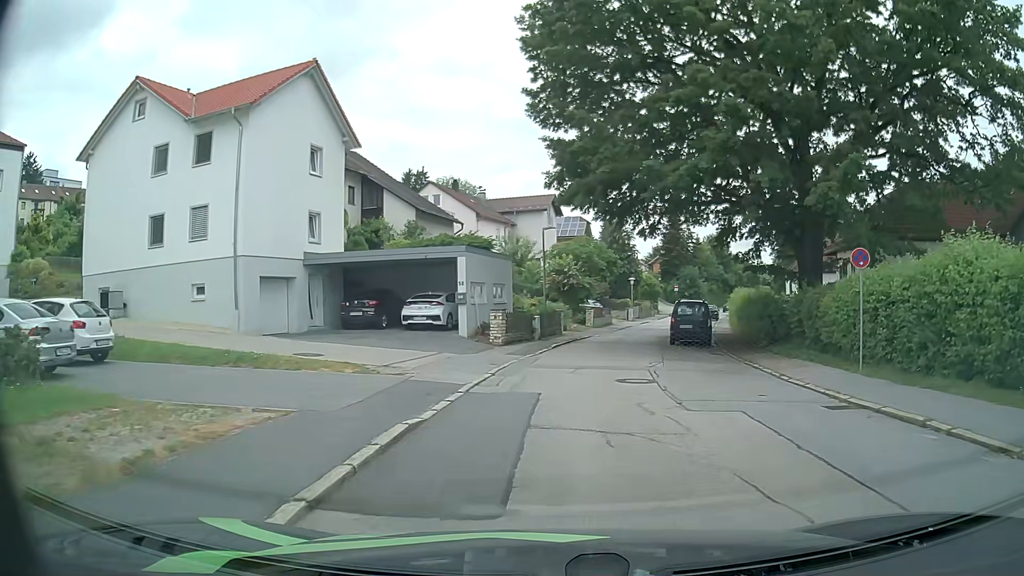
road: residential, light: Day
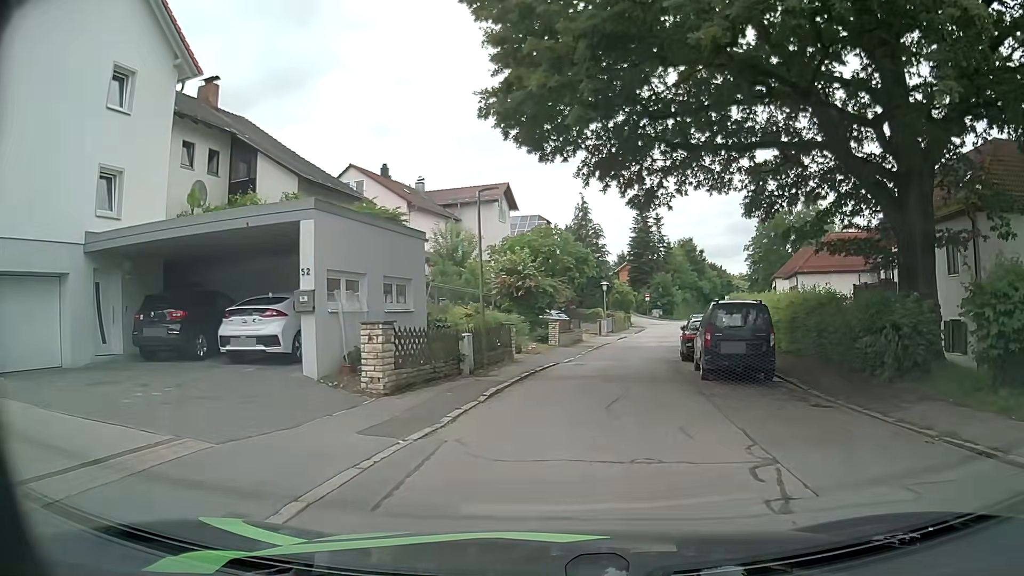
(+0.4, +12.1) m; +4°
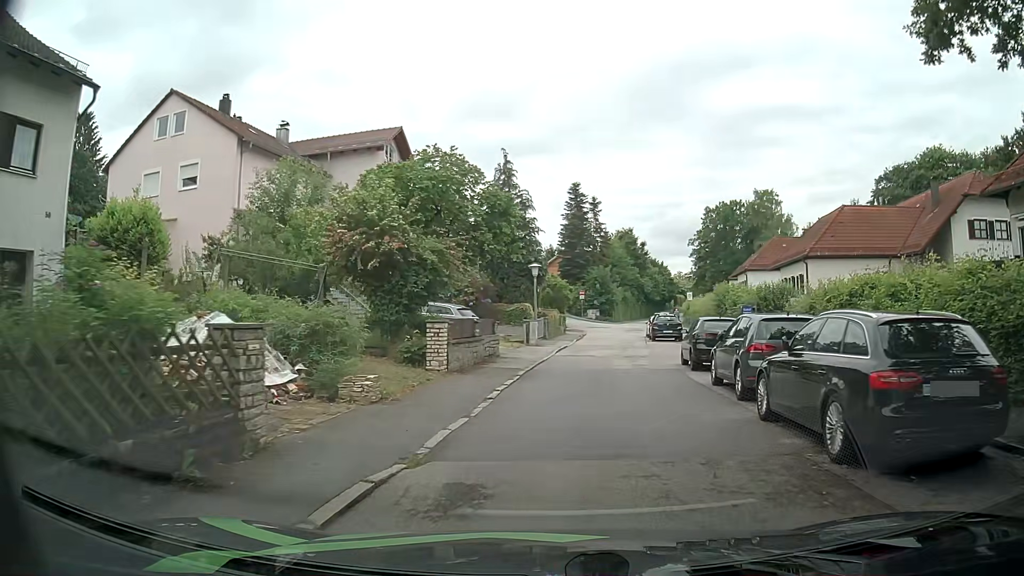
(+0.7, +16.4) m; +6°
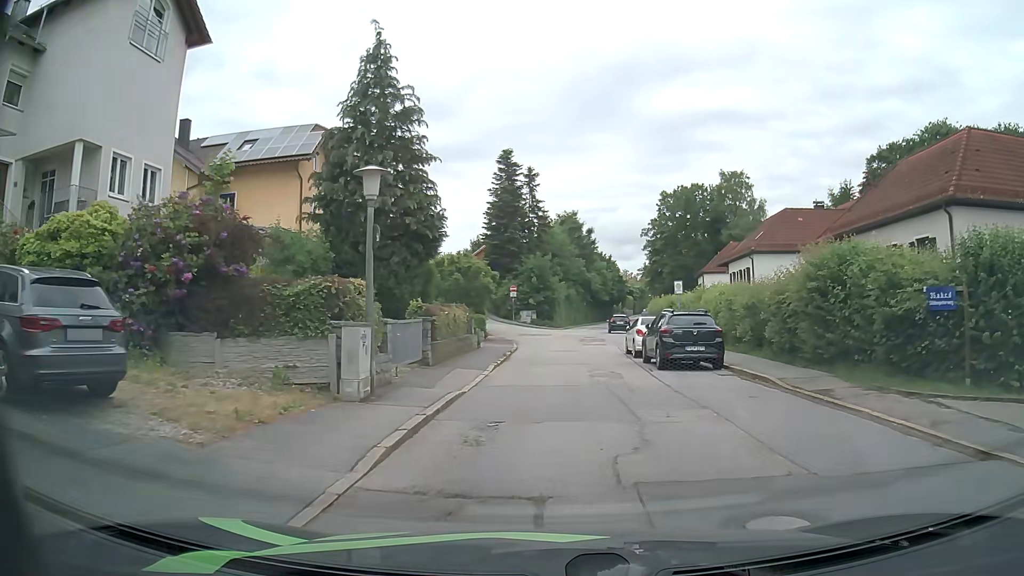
(+0.9, +20.7) m; +5°
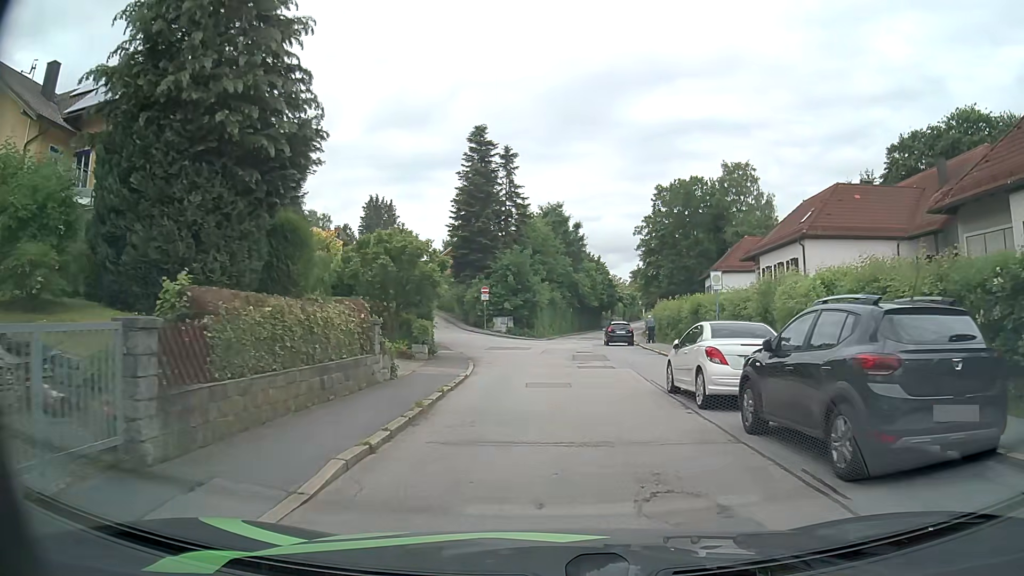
(+0.2, +12.3) m; +2°
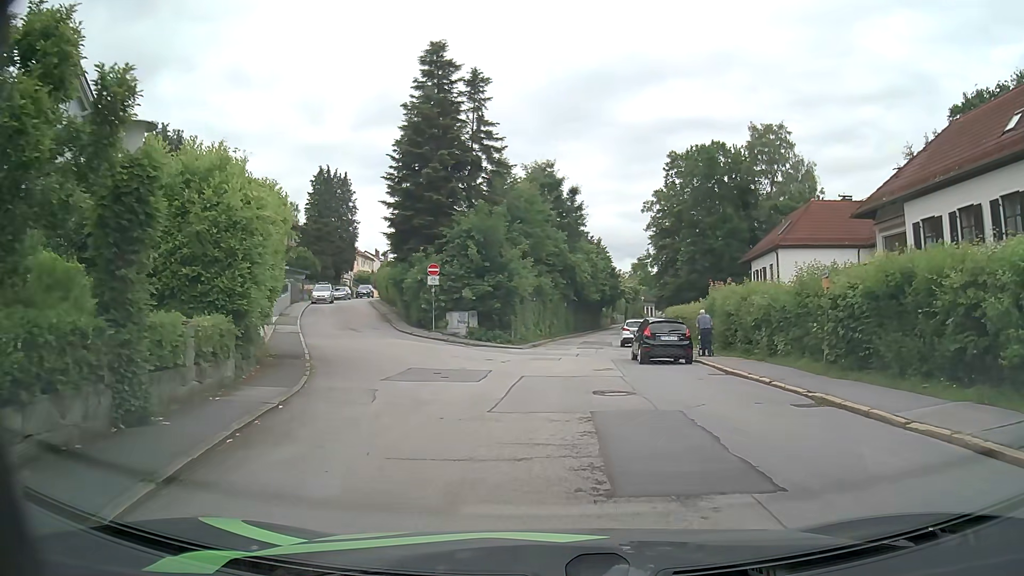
(+0.3, +19.4) m; +1°
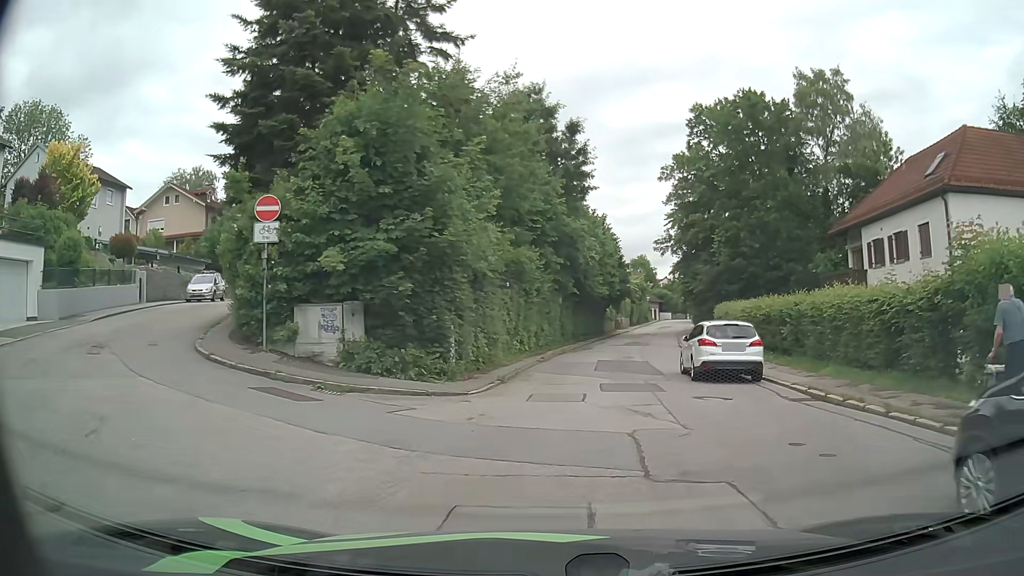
(0.0, +20.0) m; +1°
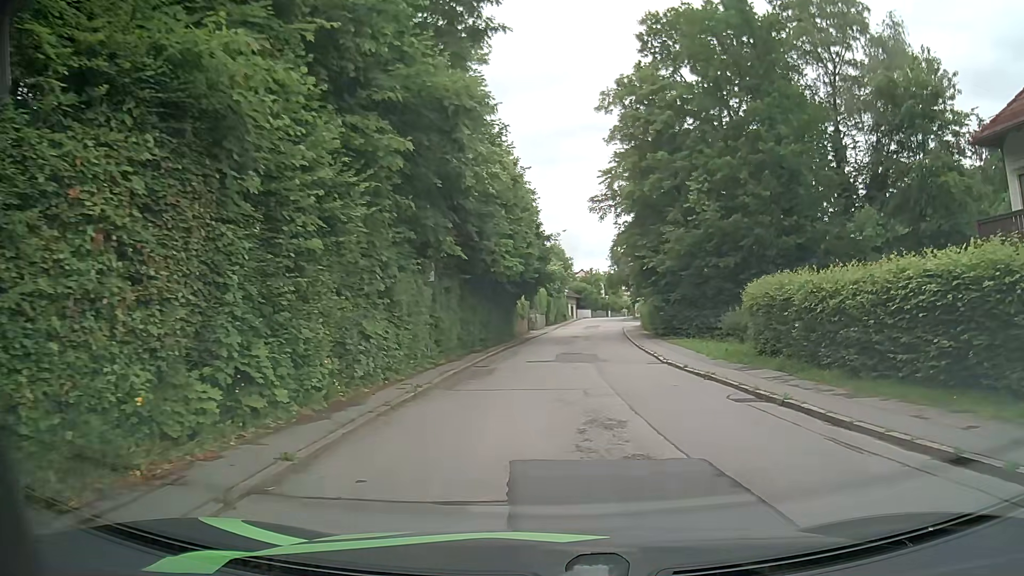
(+0.9, +19.7) m; +8°
(0, +10) (+1, +20) (+2, +30) (+2, +40) (+3, +50) (+4, +60) (+5, +70) (+6, +80) (+7, +90) (+9, +99) m
